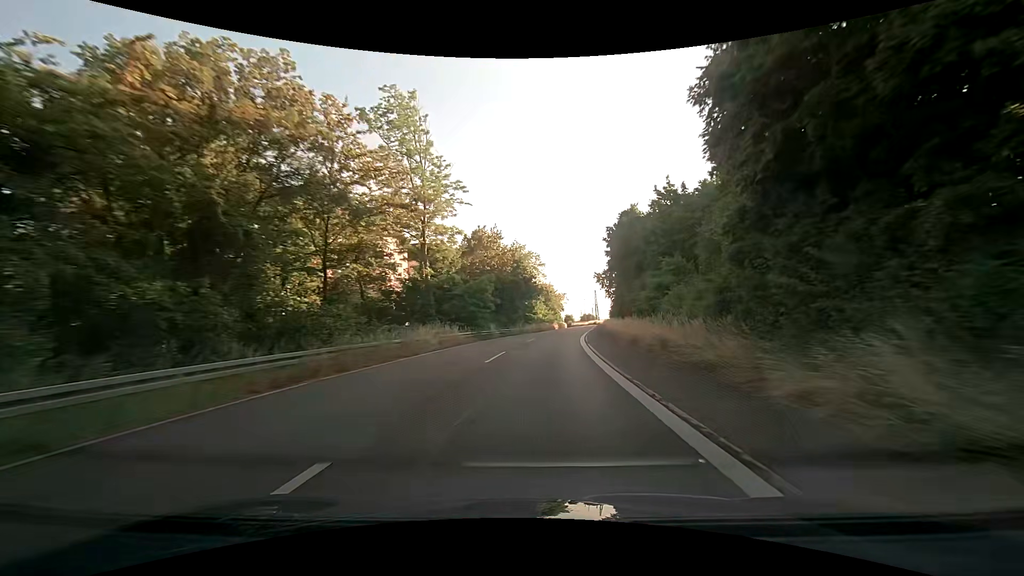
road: trunk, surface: asphalt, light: Day
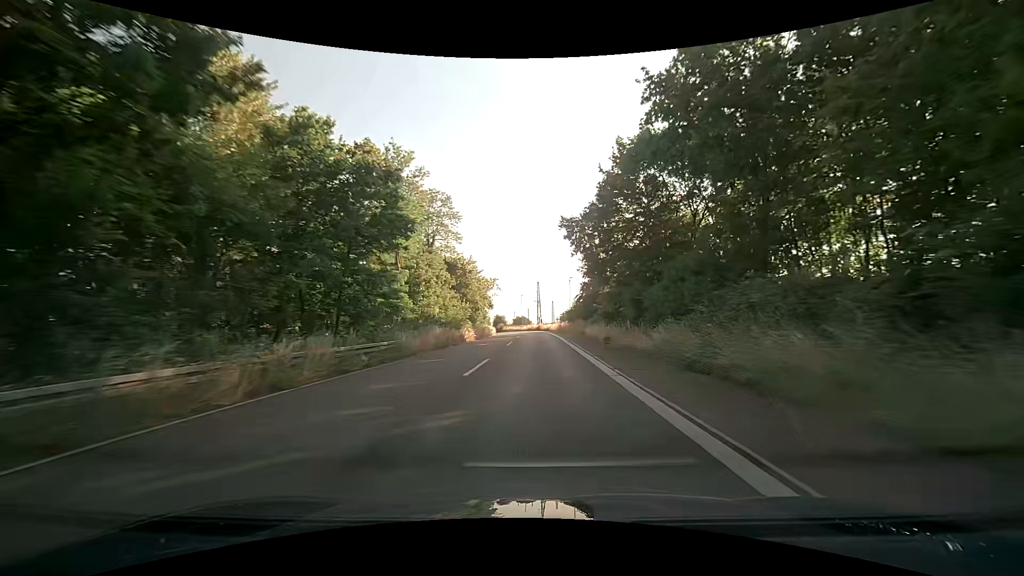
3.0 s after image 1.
(+4.3, +57.7) m; +7°
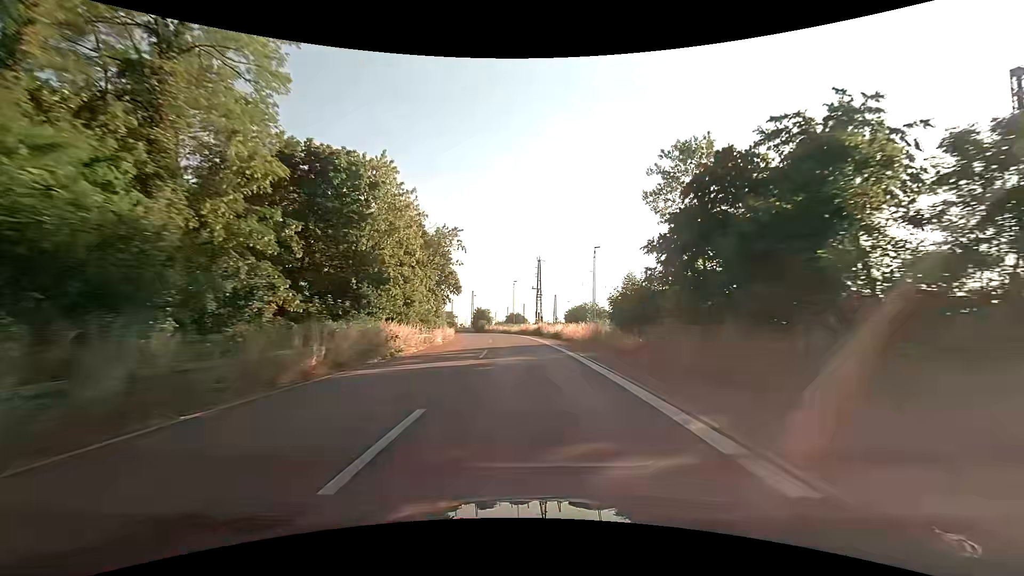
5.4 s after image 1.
(+1.1, +47.2) m; +1°
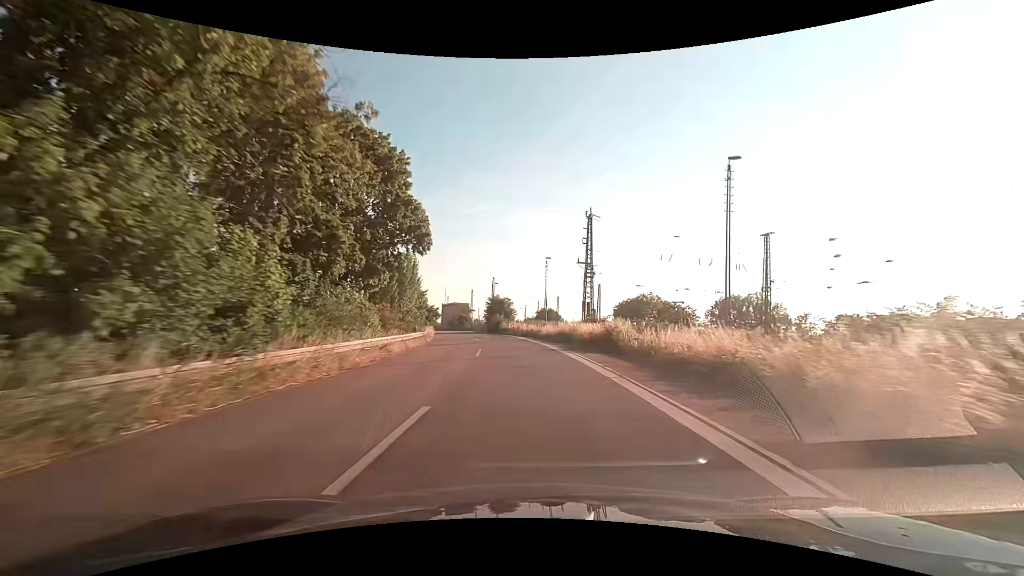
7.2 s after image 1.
(-1.1, +35.8) m; -4°
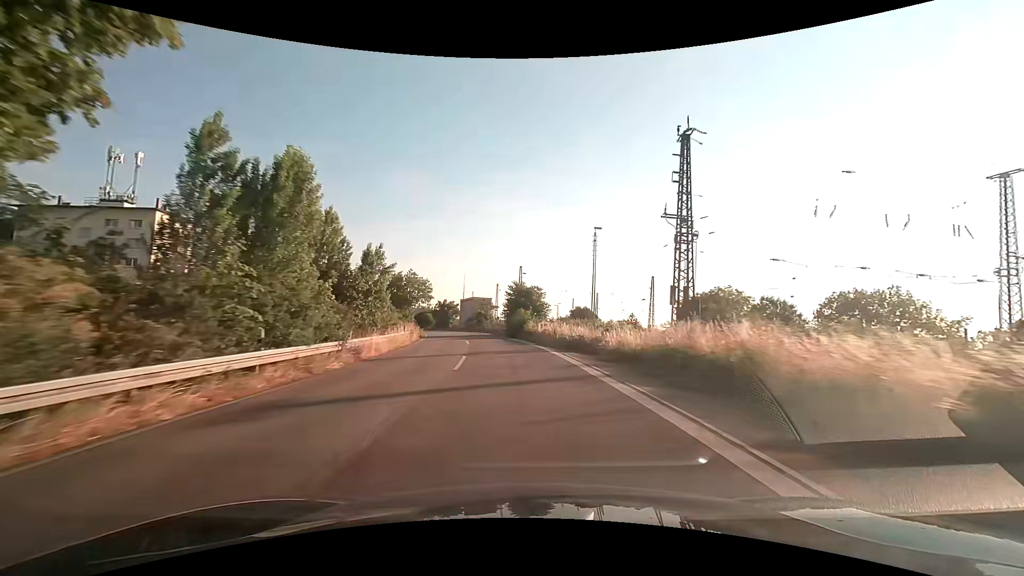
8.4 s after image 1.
(-0.6, +23.9) m; -3°
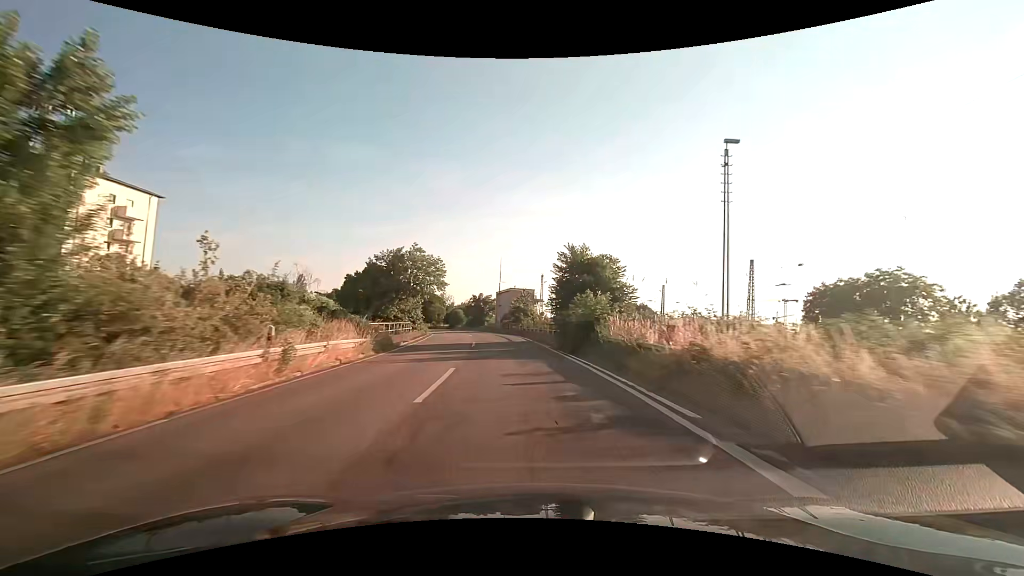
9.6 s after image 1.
(-1.1, +24.0) m; -5°
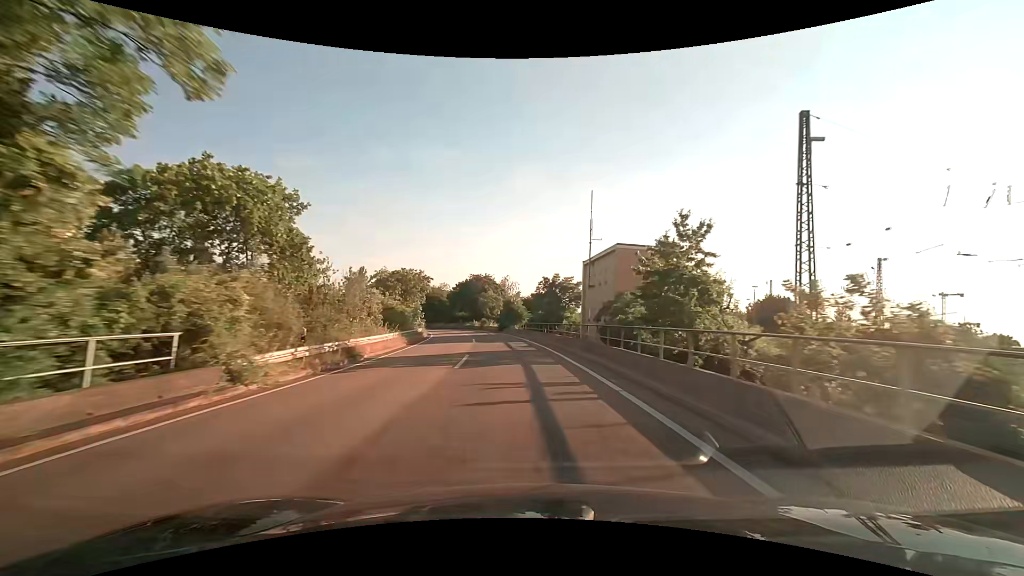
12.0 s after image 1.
(-3.6, +47.9) m; -9°
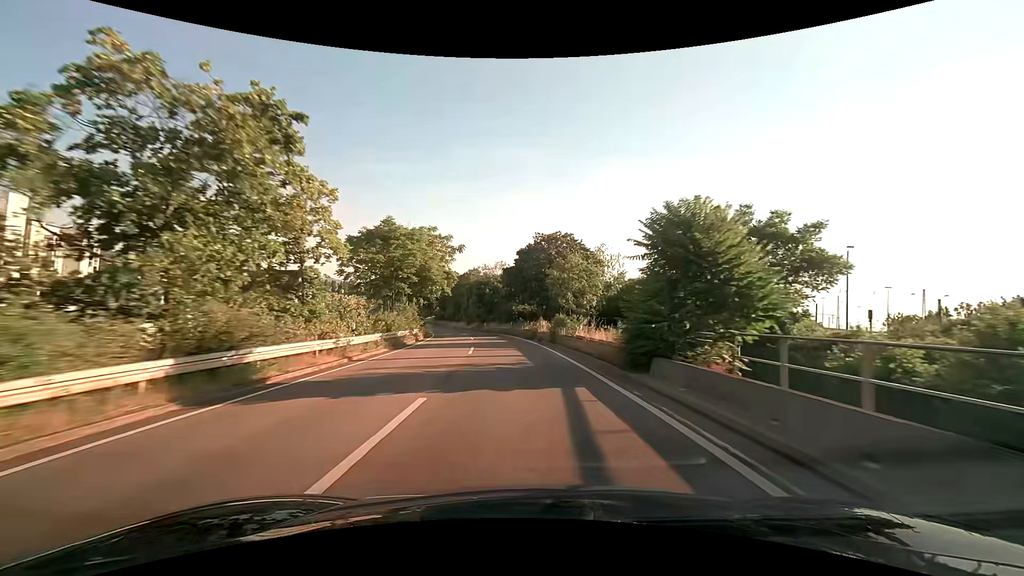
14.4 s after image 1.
(-3.9, +47.9) m; -10°
(0, +10) (-1, +20) (-1, +30) (-2, +40) (-4, +50) (-5, +60) (-7, +69) (-10, +79) (-12, +89) (-15, +99) m
